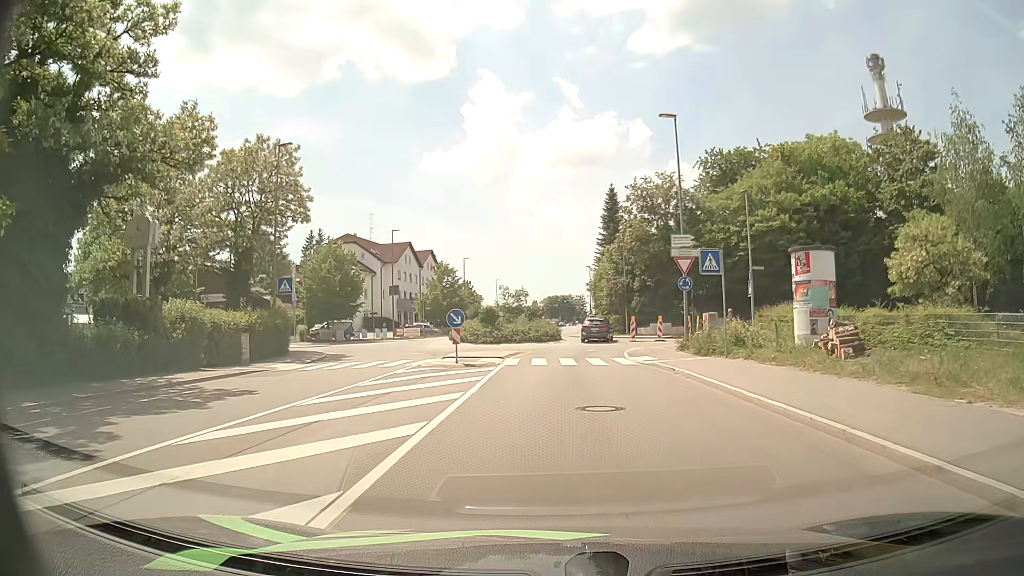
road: tertiary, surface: asphalt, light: Day
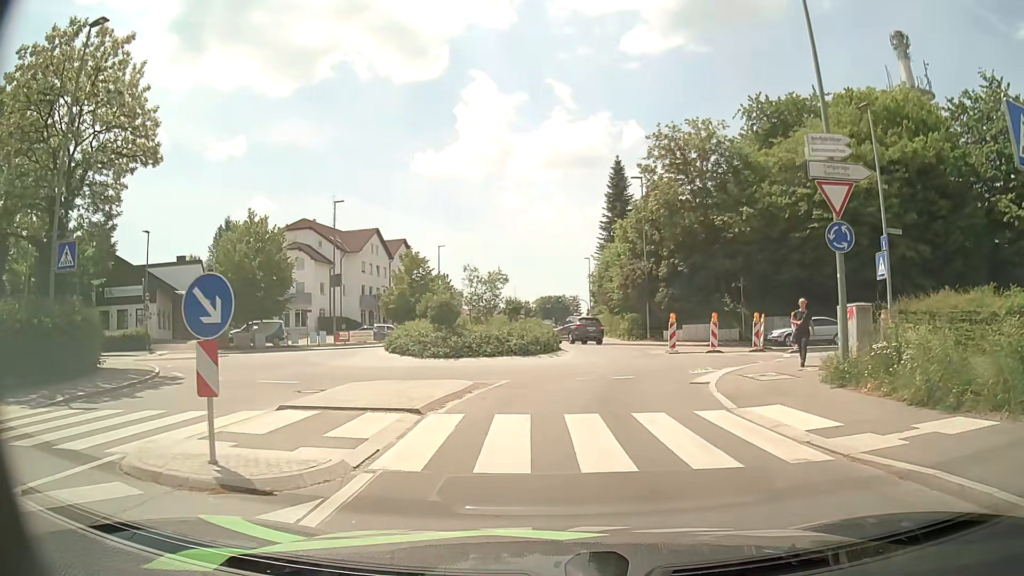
(+0.3, +15.8) m; +2°
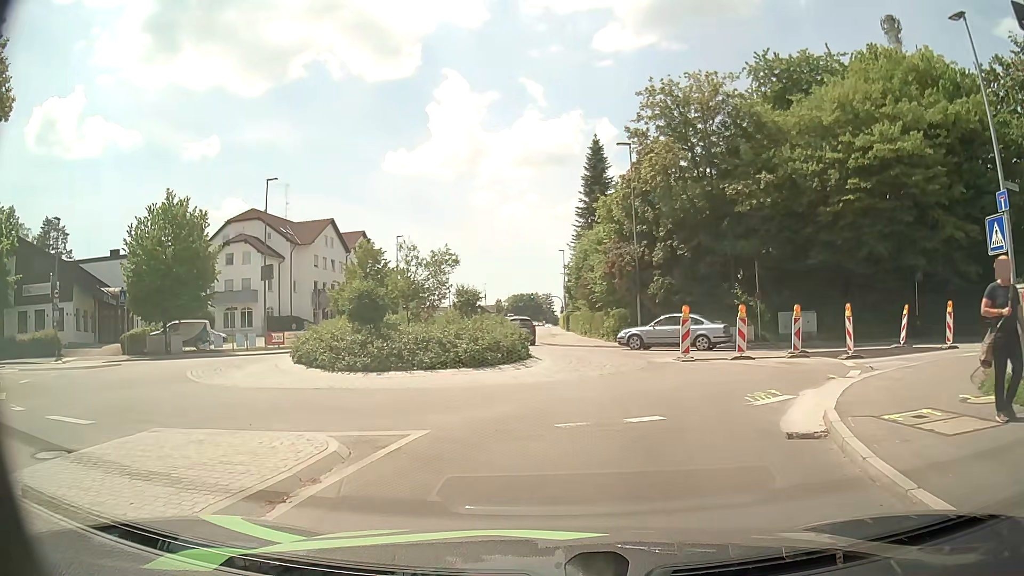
(+0.1, +7.6) m; +3°
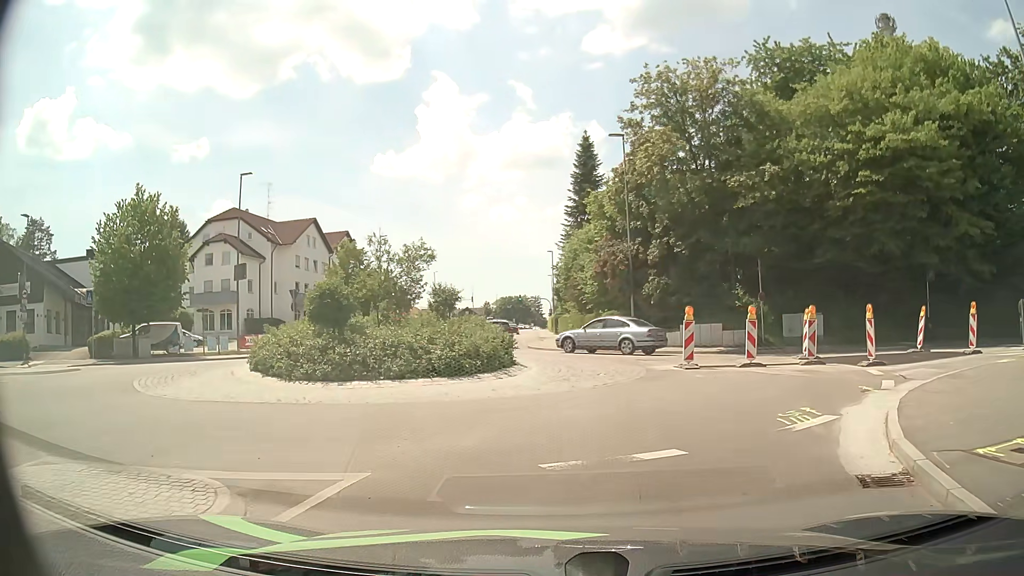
(0.0, +2.2) m; +1°
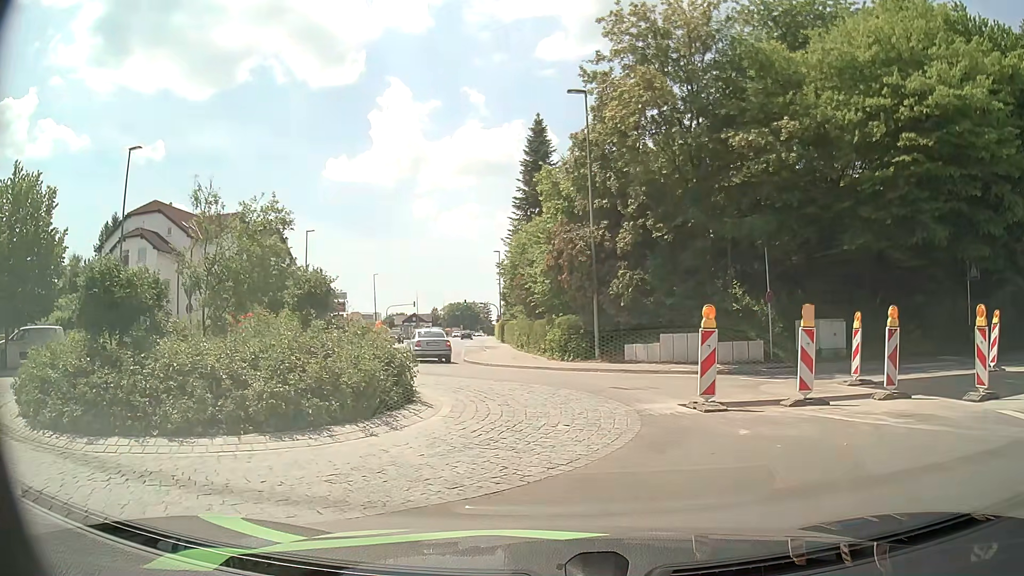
(+0.2, +7.4) m; +4°
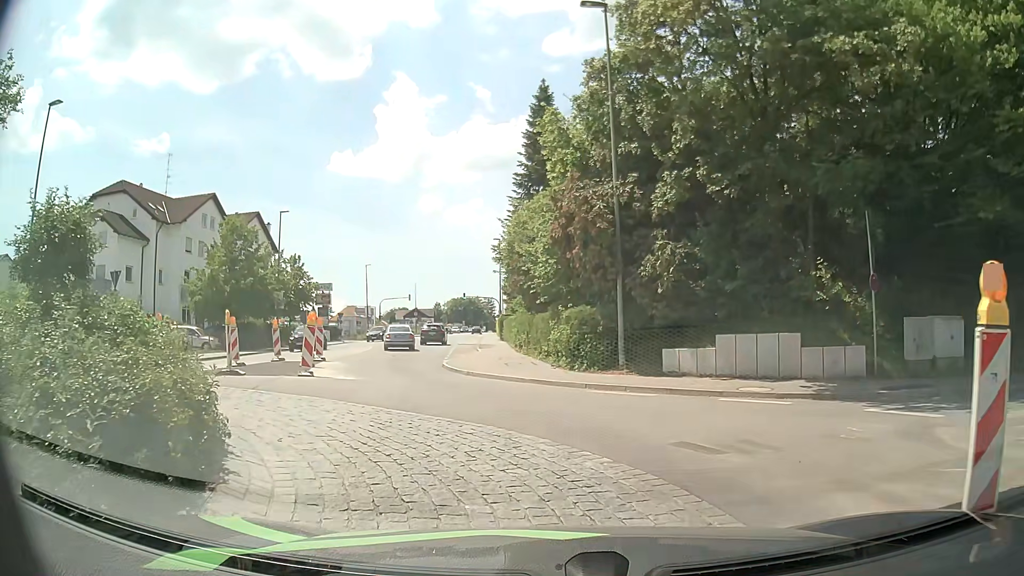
(-0.1, +7.3) m; -2°
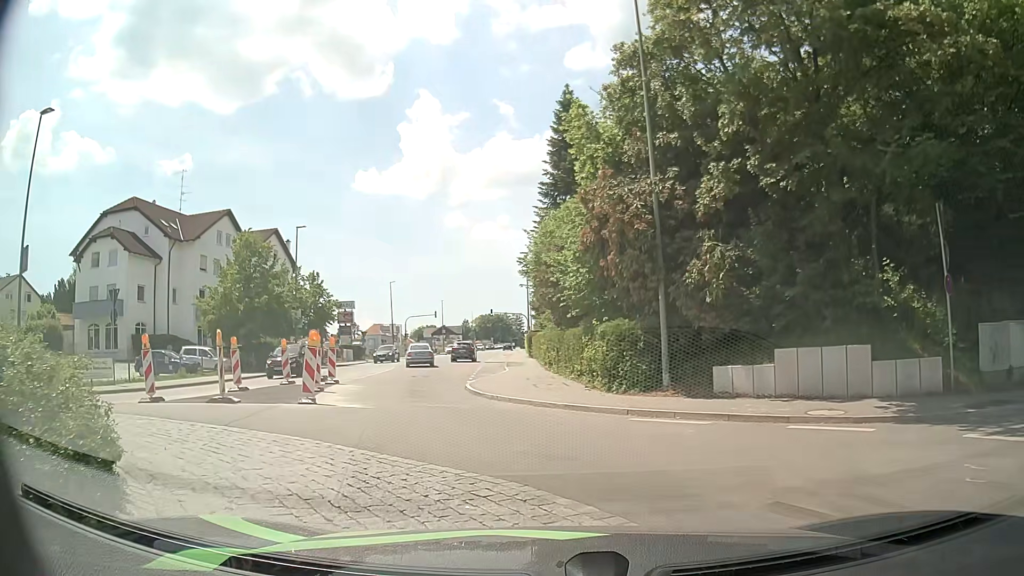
(0.0, +2.2) m; -2°
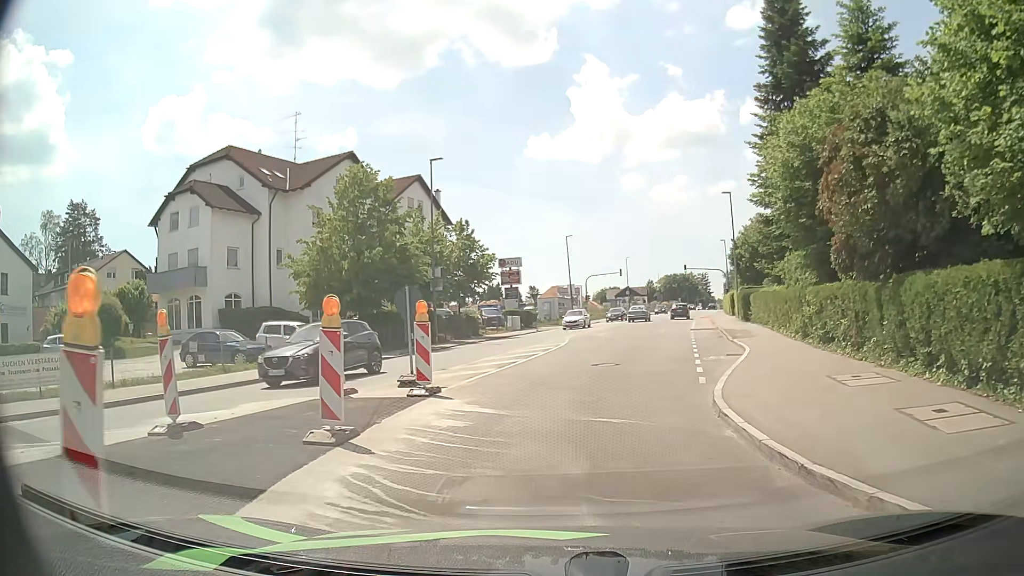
(-2.0, +12.7) m; -16°
(0, +10) (+2, +20) (+4, +30) (+6, +39) (+9, +49) (+11, +59) (+13, +69) (+16, +78) (+19, +88) (+22, +97) m
